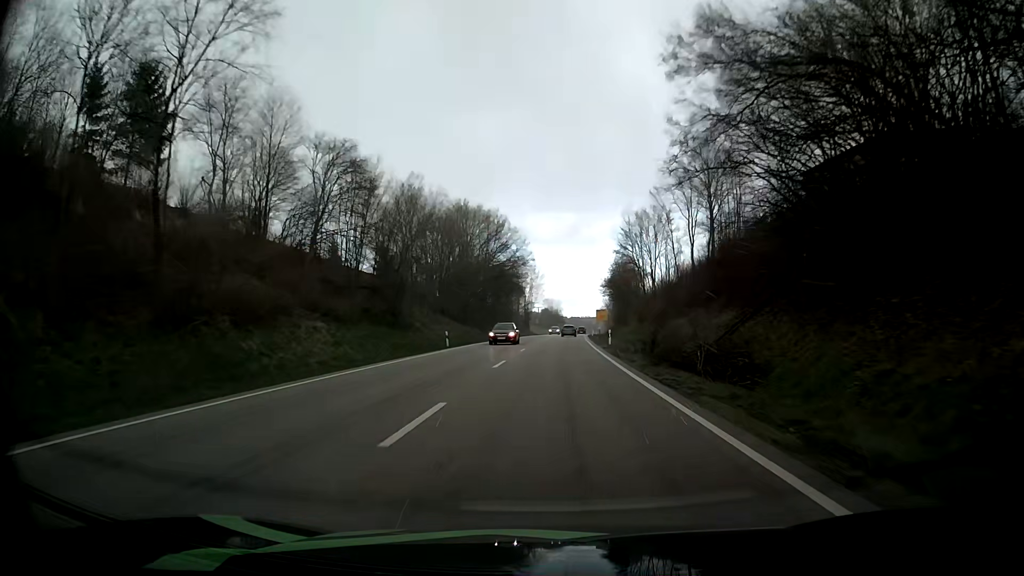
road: primary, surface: asphalt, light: Day
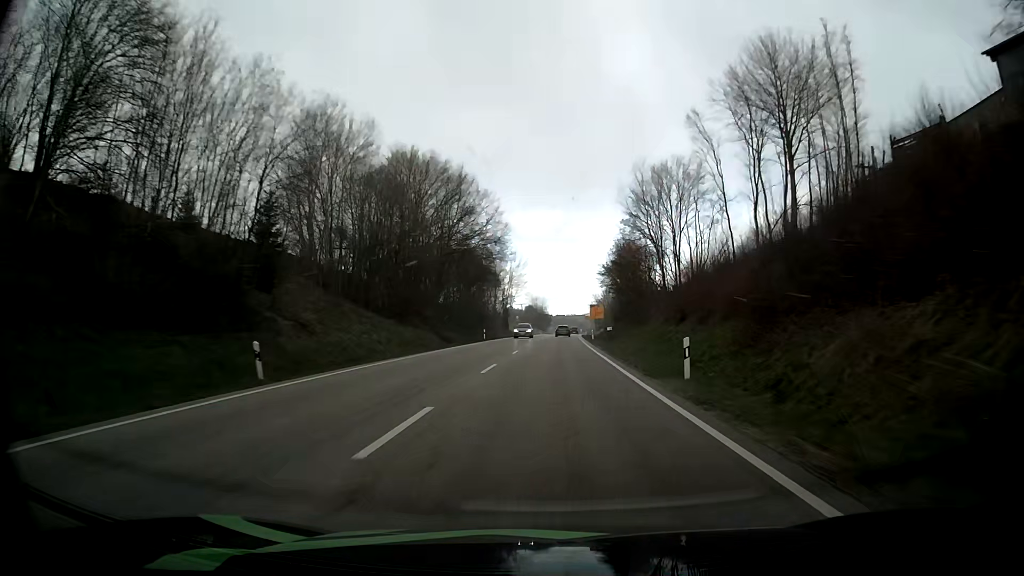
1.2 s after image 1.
(+0.3, +26.5) m; +1°
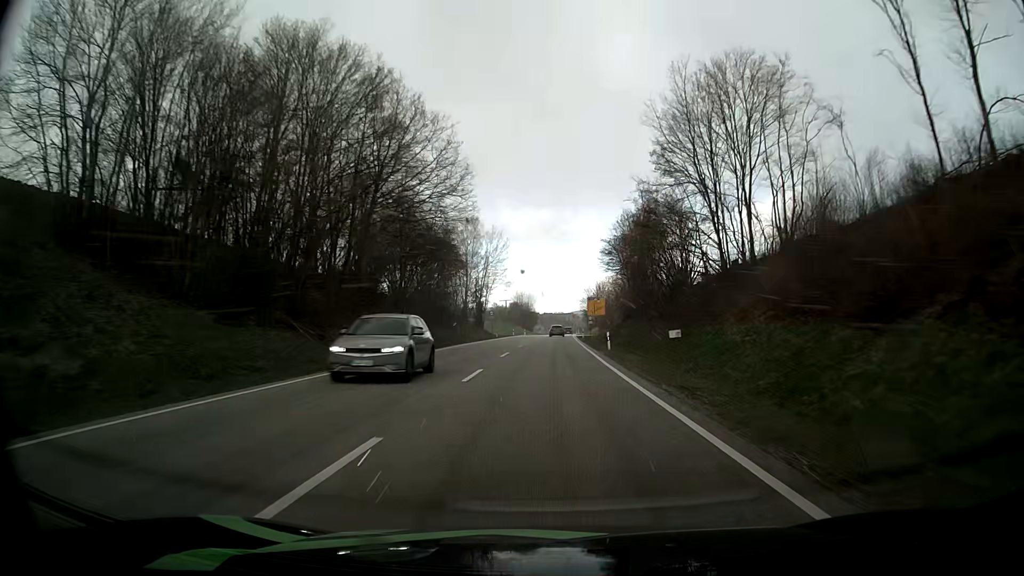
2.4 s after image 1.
(+0.3, +26.9) m; +1°
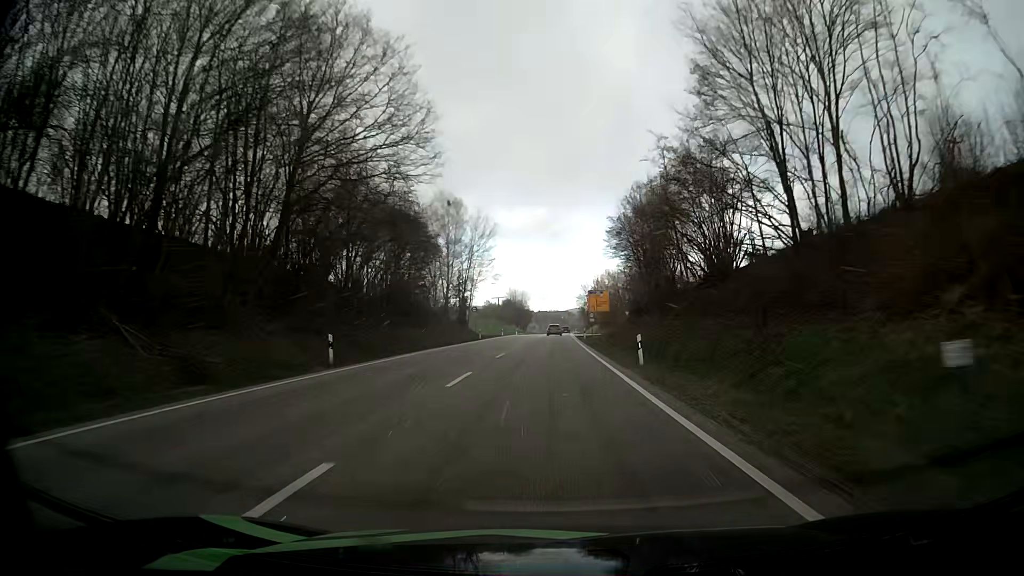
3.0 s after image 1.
(+0.1, +13.6) m; 0°
(0, +10) (0, +20) (0, +30) (0, +40) (+1, +50) (+1, +60) (+1, +70) (+1, +80) (+1, +90) (+2, +100) m
